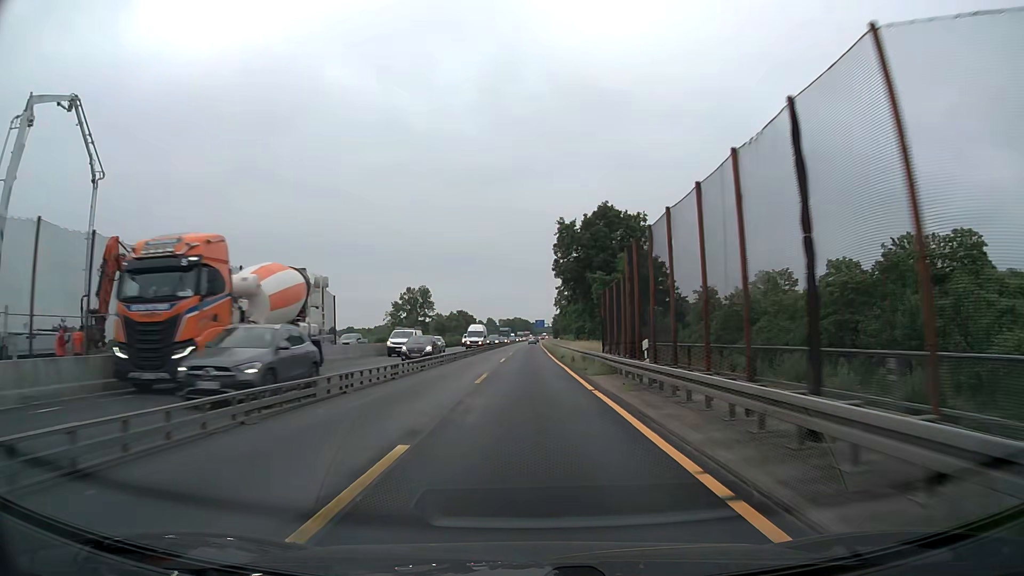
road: motorway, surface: asphalt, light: Day
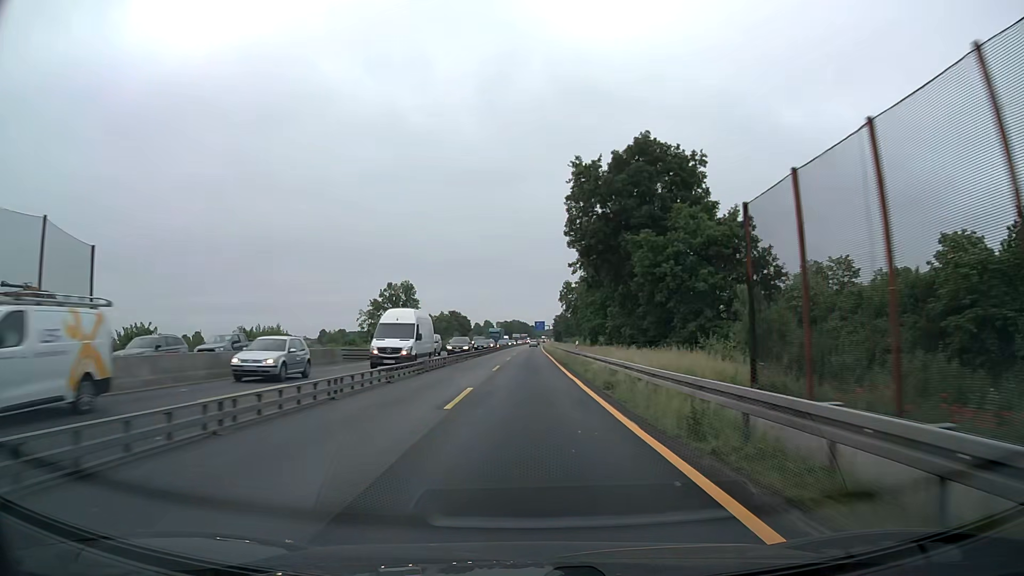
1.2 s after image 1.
(0.0, +25.1) m; 0°
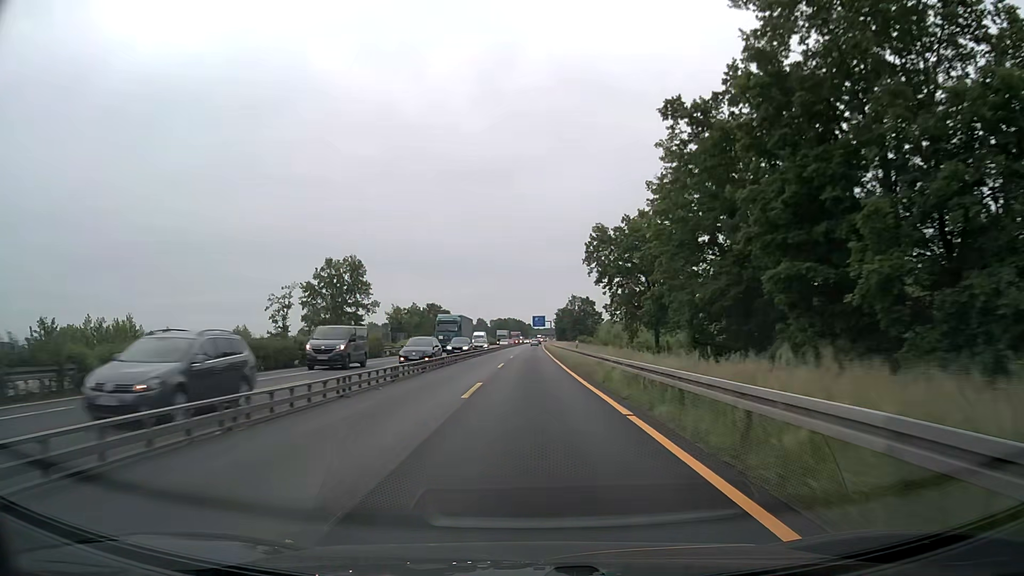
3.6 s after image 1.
(0.0, +50.1) m; 0°
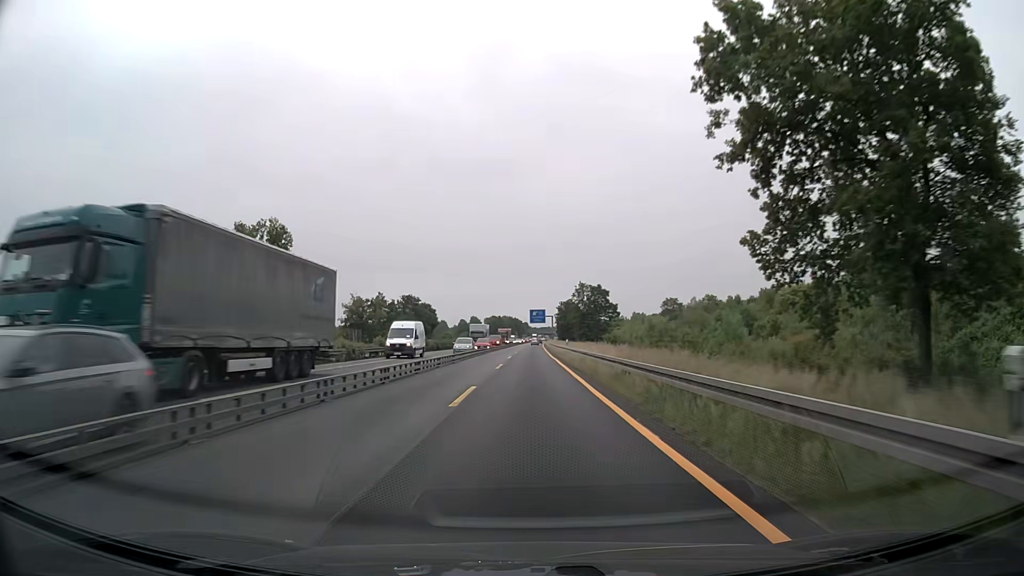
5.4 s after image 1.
(+0.3, +37.5) m; +1°
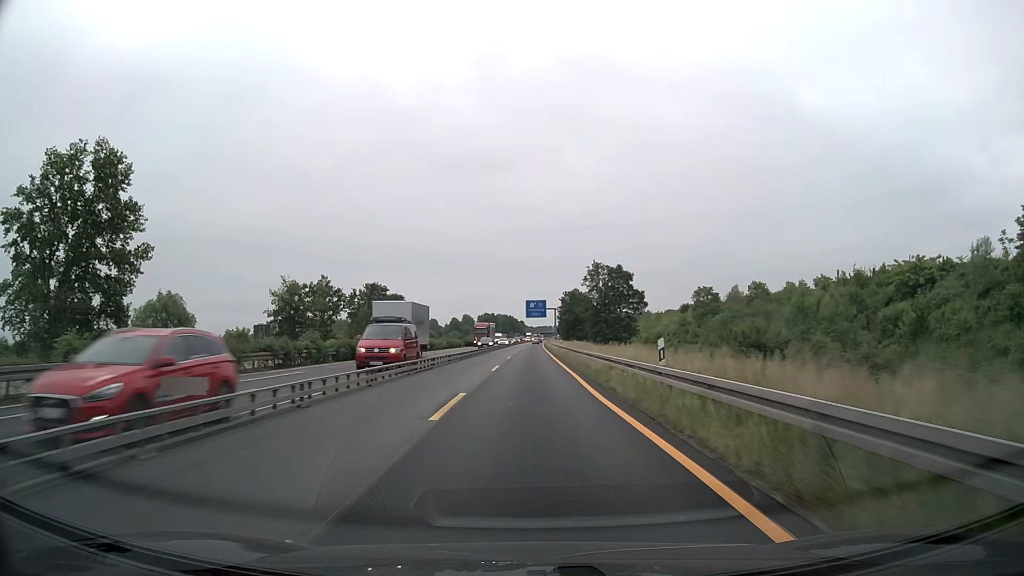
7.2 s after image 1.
(-0.1, +37.5) m; 0°
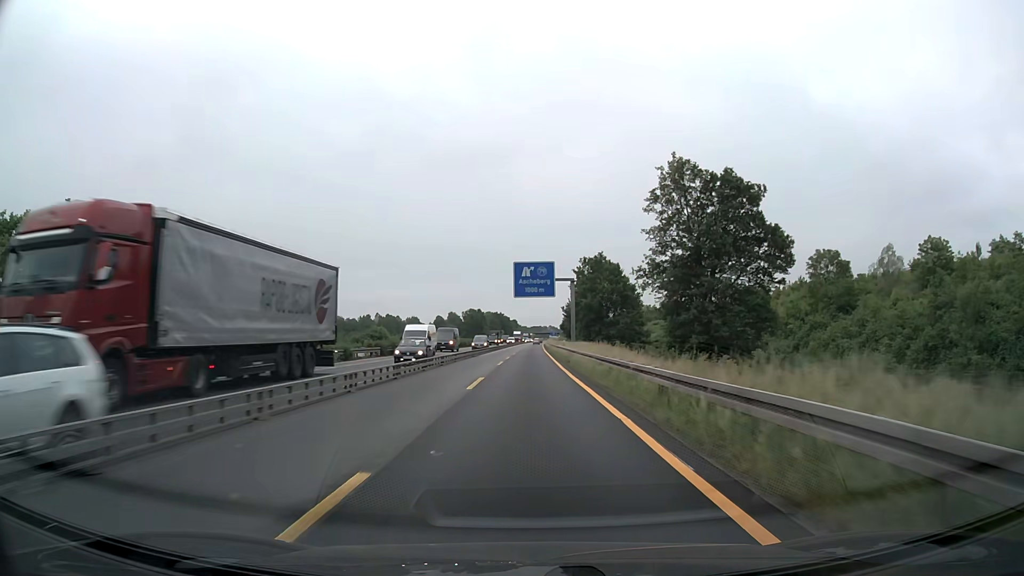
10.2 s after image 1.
(+0.3, +62.4) m; 0°
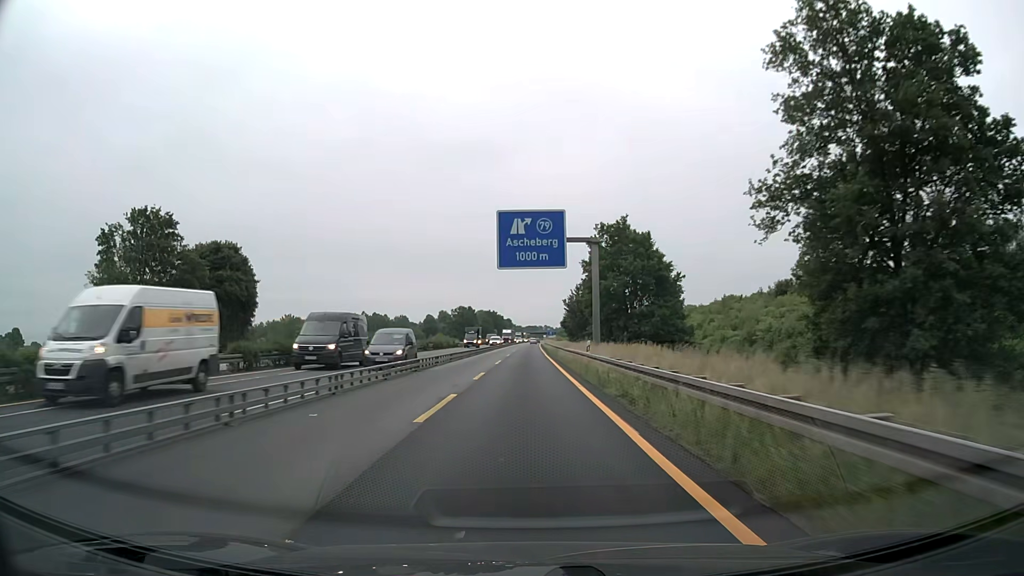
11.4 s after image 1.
(+0.1, +25.0) m; 0°
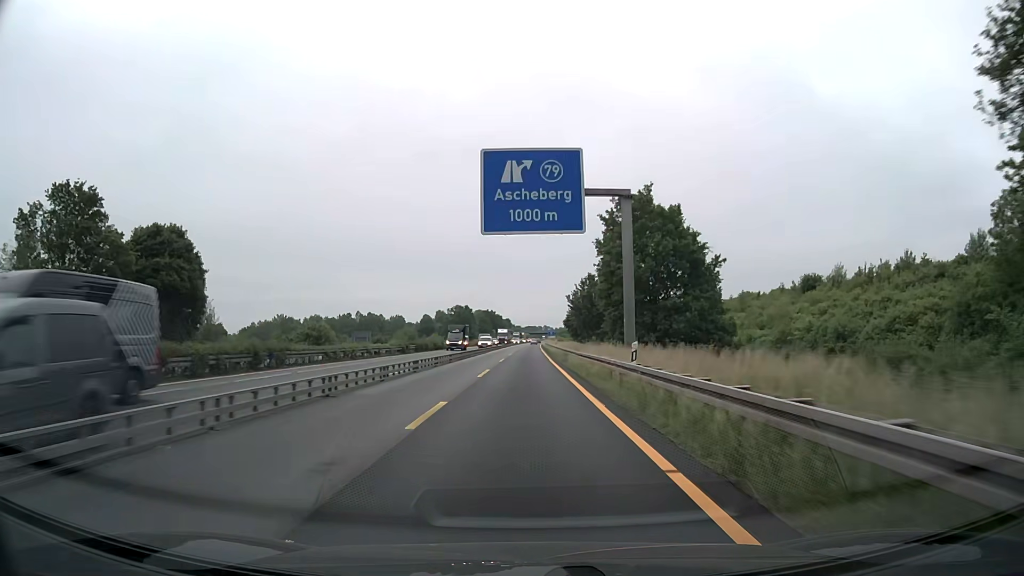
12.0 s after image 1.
(0.0, +12.5) m; 0°
(0, +10) (0, +20) (0, +30) (0, +40) (0, +50) (0, +60) (0, +70) (0, +80) (0, +90) (0, +100) m
